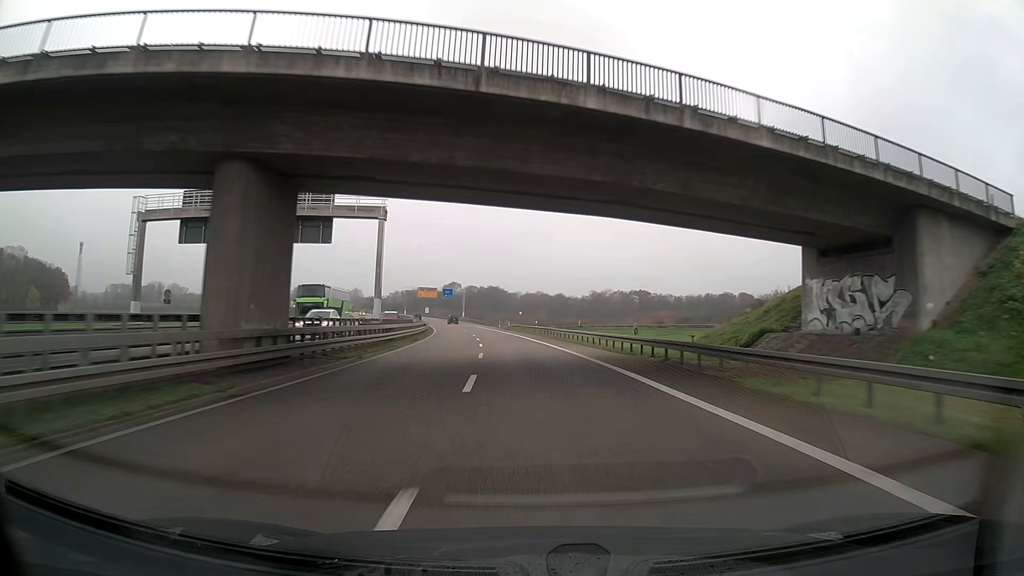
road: trunk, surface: asphalt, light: Day
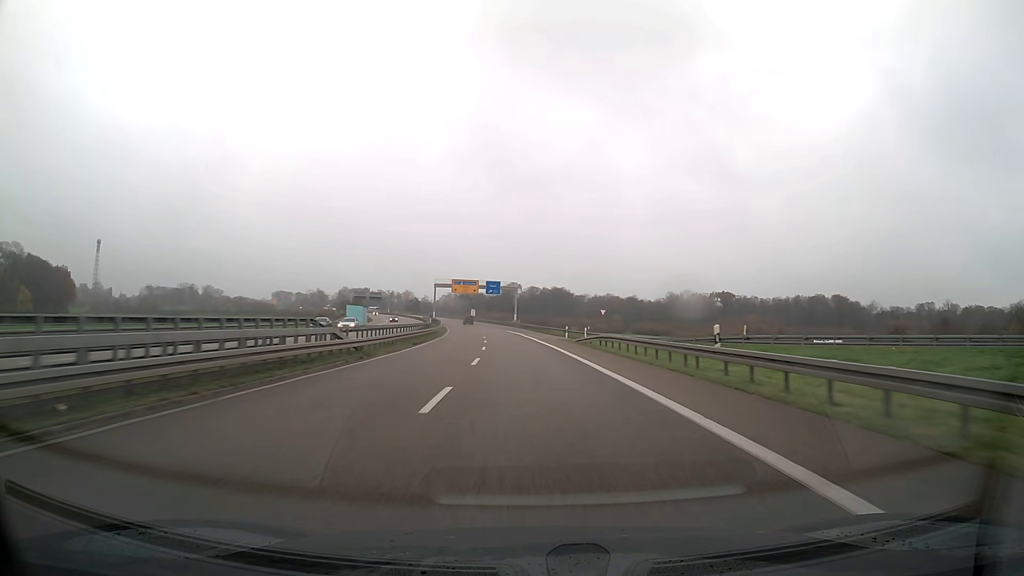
(-2.7, +51.1) m; -6°
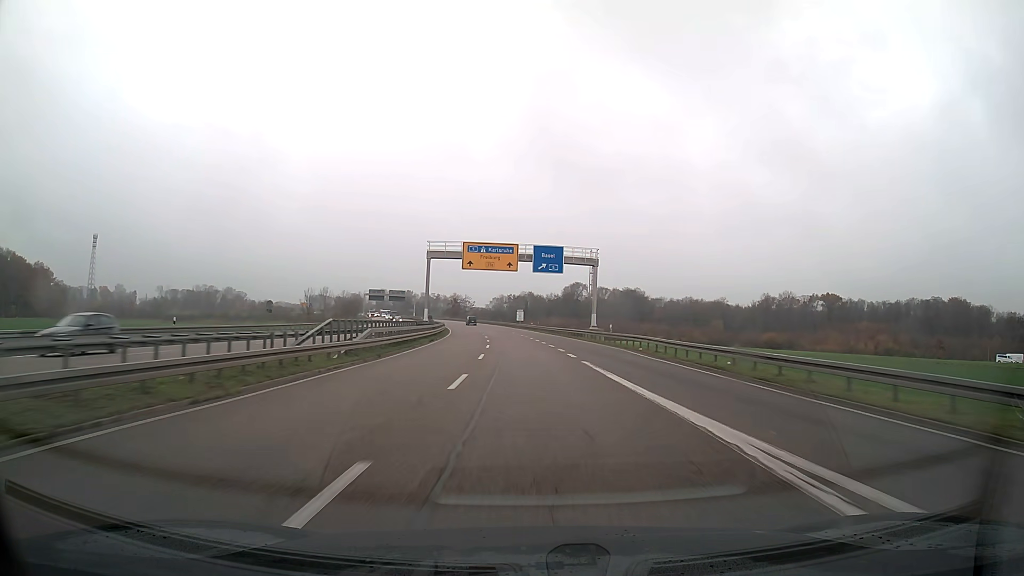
(-3.0, +67.9) m; -5°
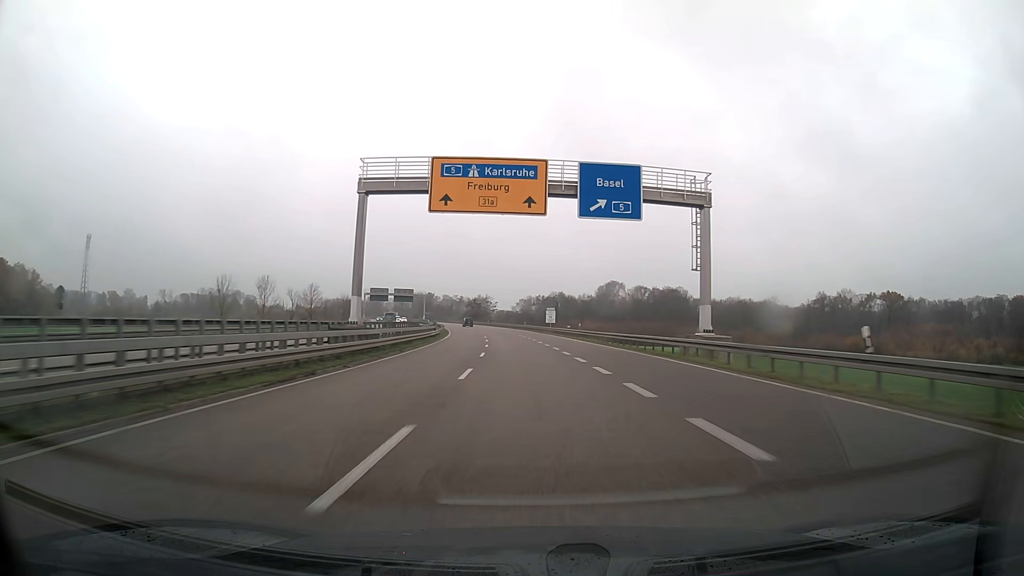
(-0.7, +33.8) m; -2°
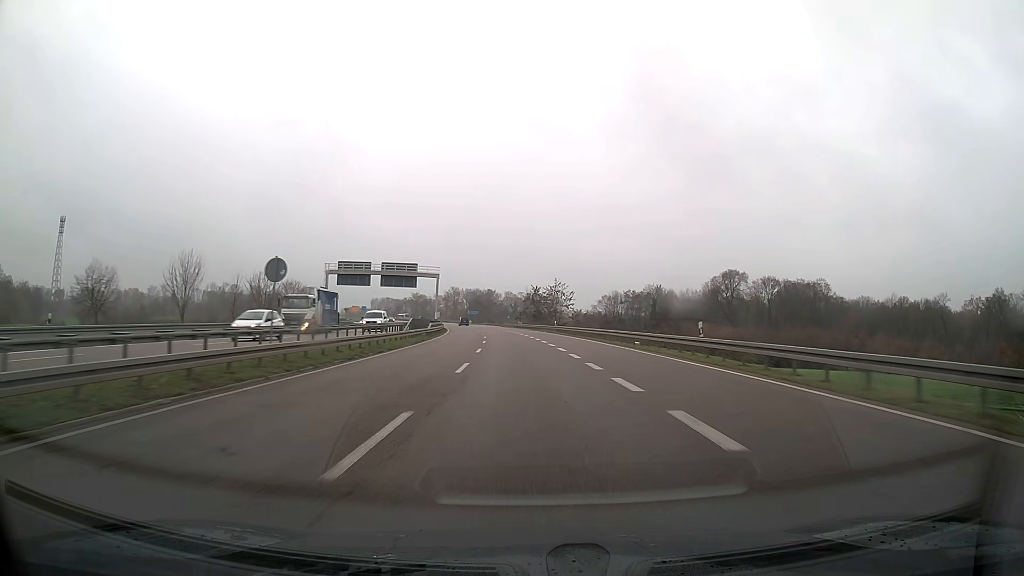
(-4.4, +83.5) m; -6°
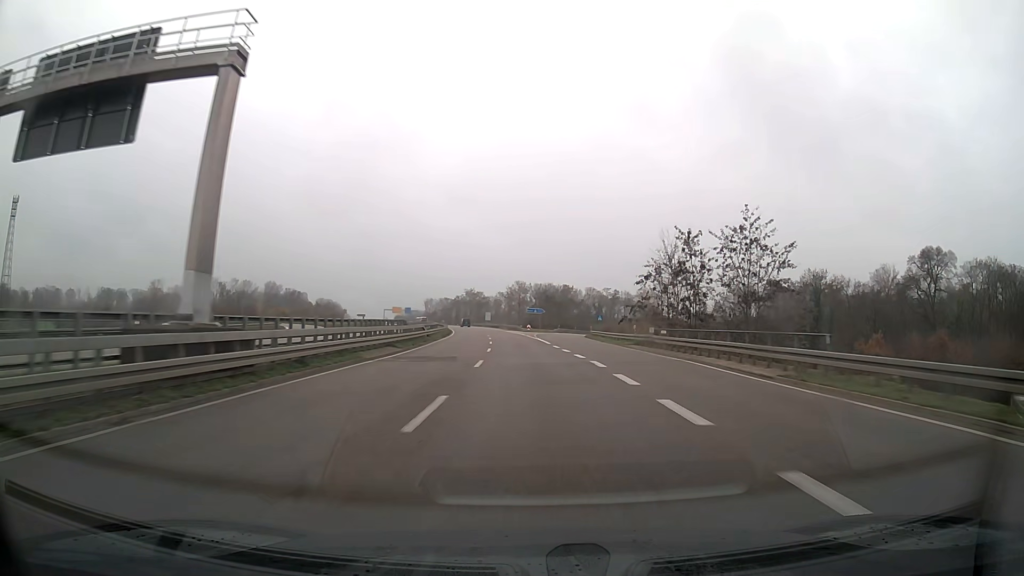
(-4.6, +82.1) m; -6°
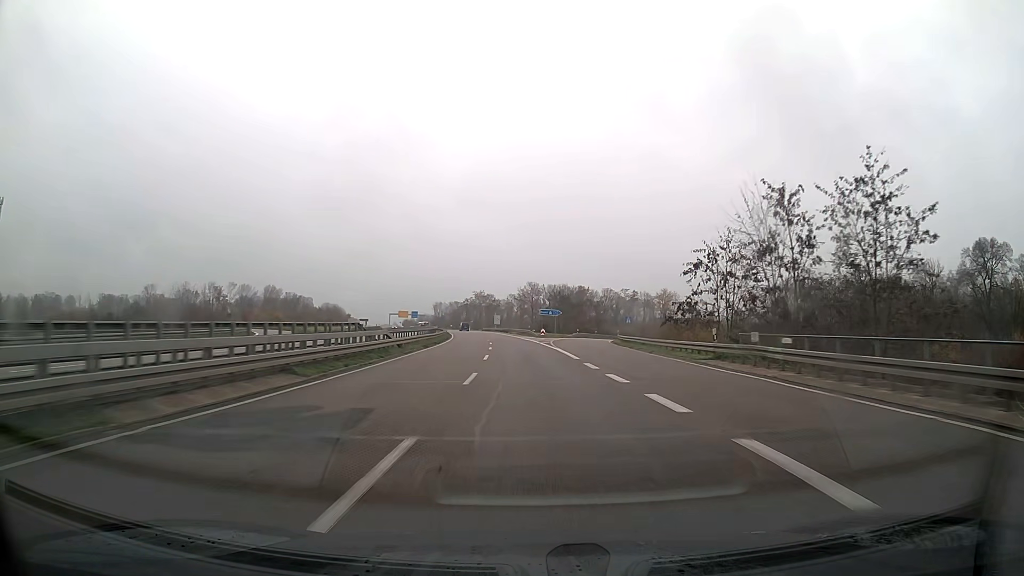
(-0.1, +16.3) m; -1°
